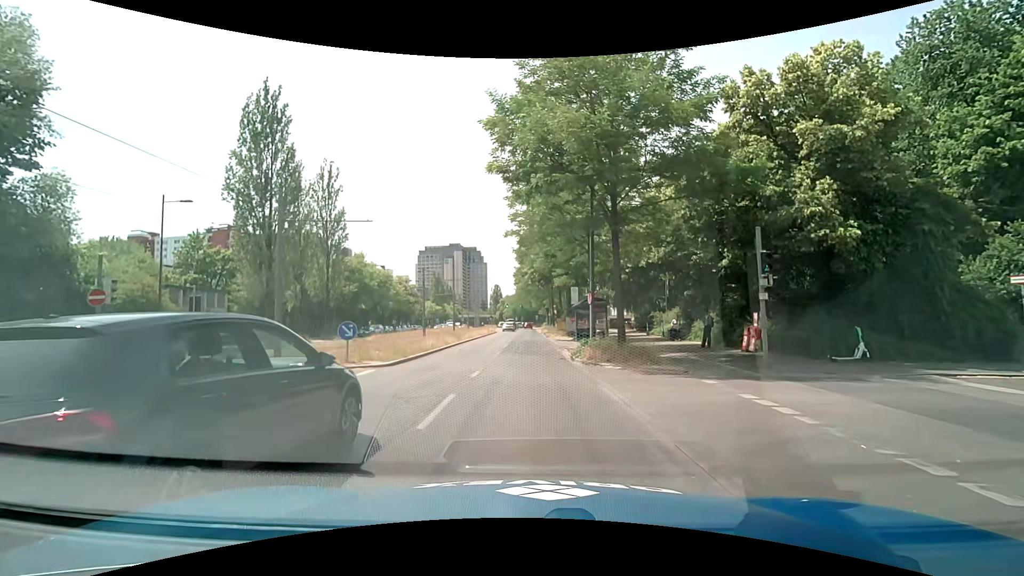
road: secondary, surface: asphalt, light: Day
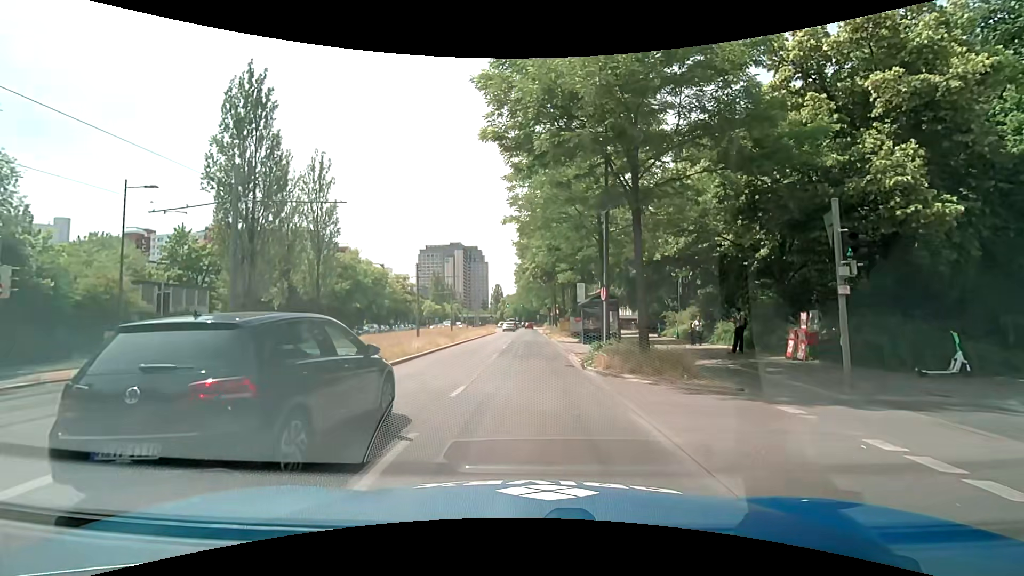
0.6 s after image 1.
(-0.1, +3.4) m; -1°
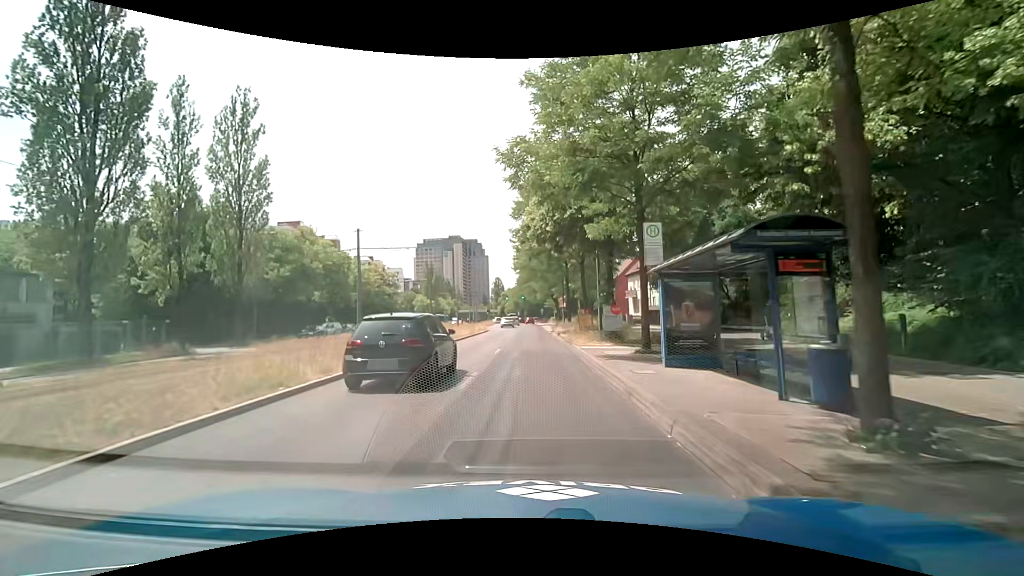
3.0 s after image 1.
(-0.2, +17.4) m; -2°
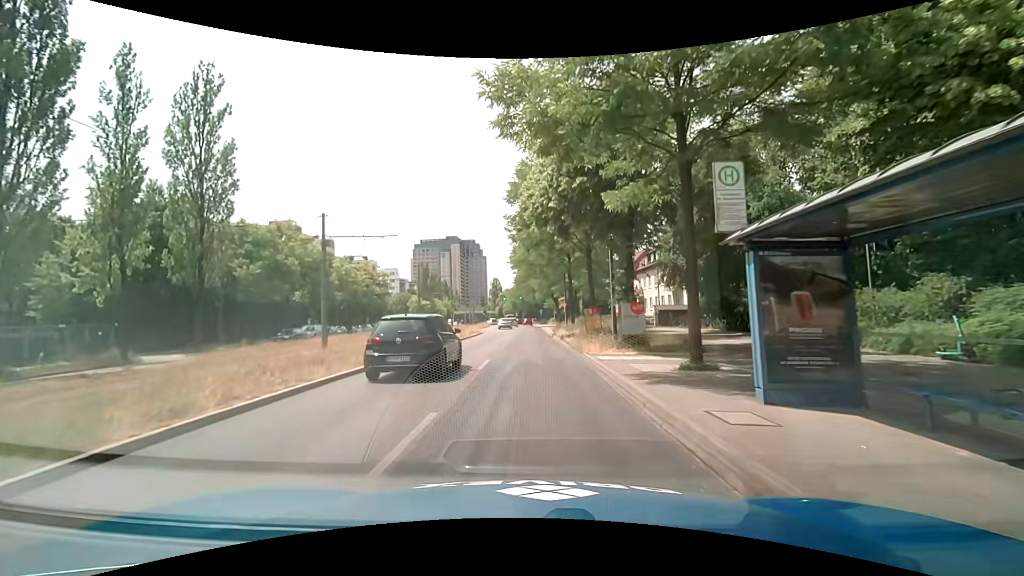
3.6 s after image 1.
(+0.2, +5.1) m; +1°
(0, +10) (0, +20) (0, +30) (+1, +40) (+1, +50) (+1, +60) (+1, +70) (+1, +80) (+1, +90) (+1, +100) m
